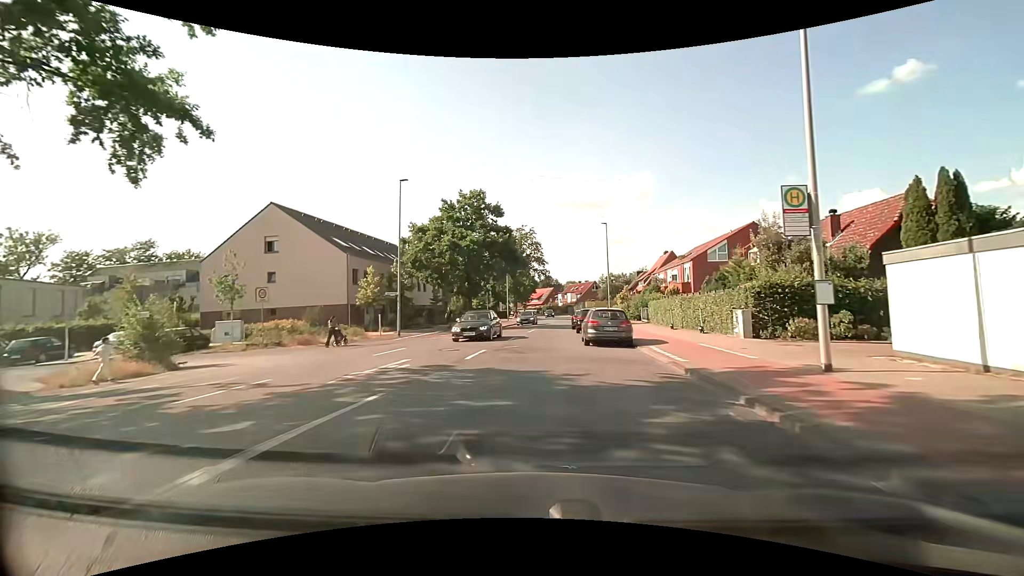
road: tertiary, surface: asphalt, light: Day
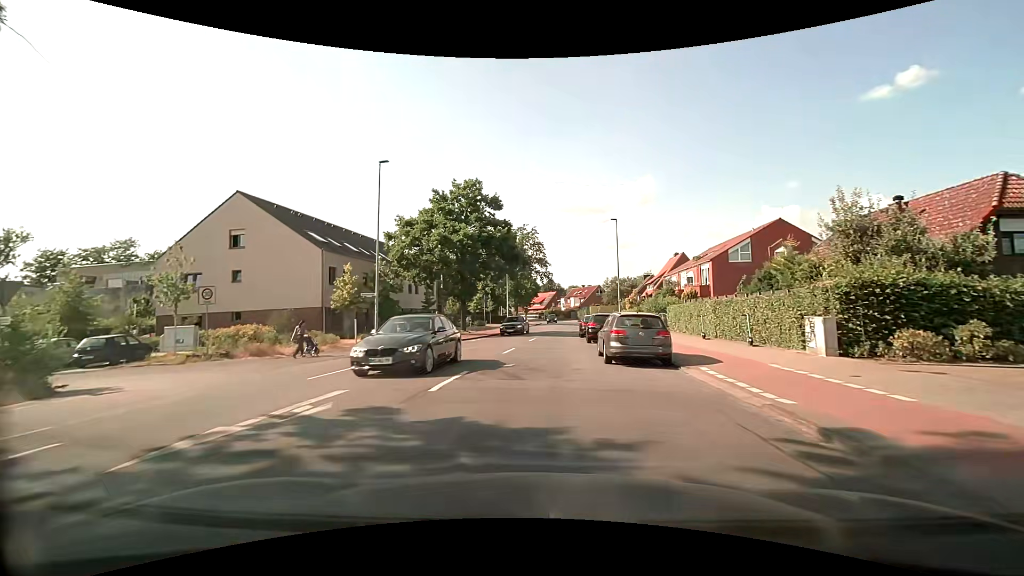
(-0.1, +5.1) m; -1°
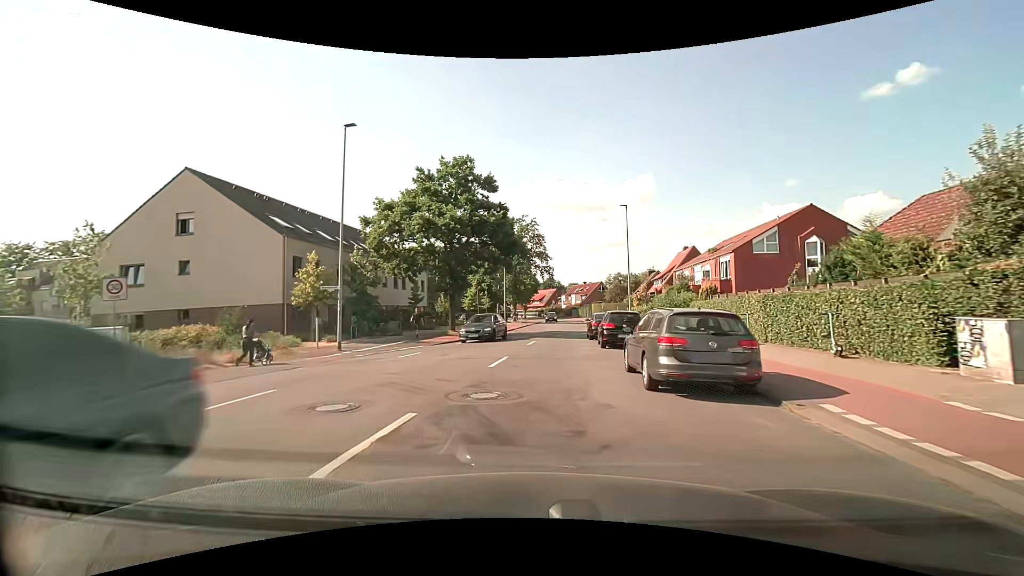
(0.0, +5.3) m; 0°
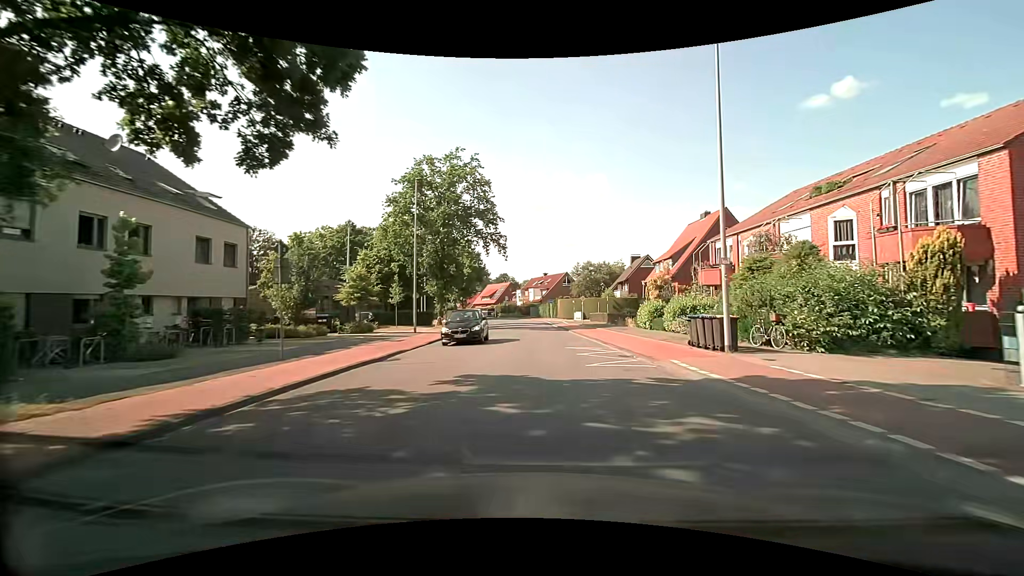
(+1.2, +28.4) m; +6°
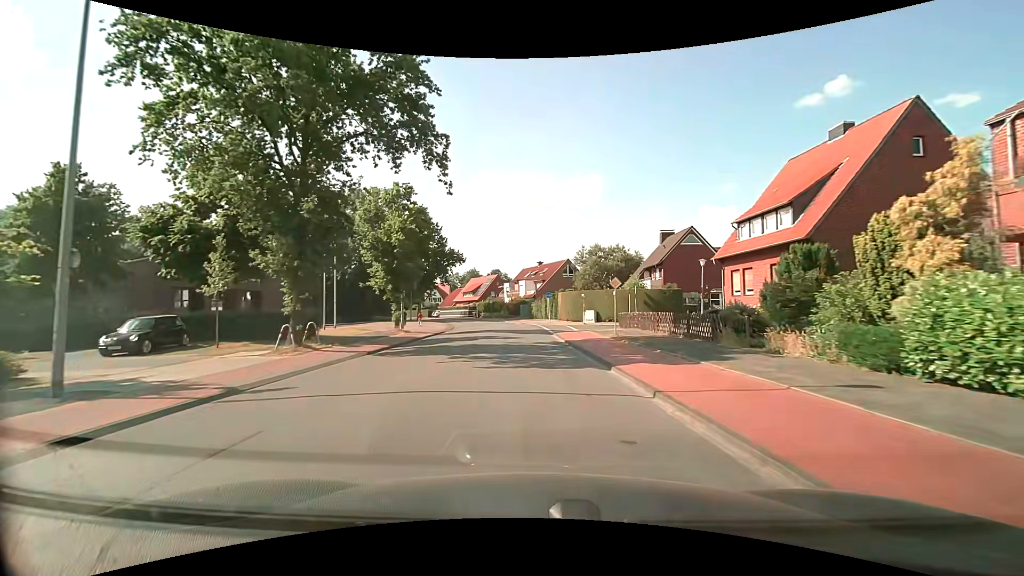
(+0.5, +24.3) m; 0°
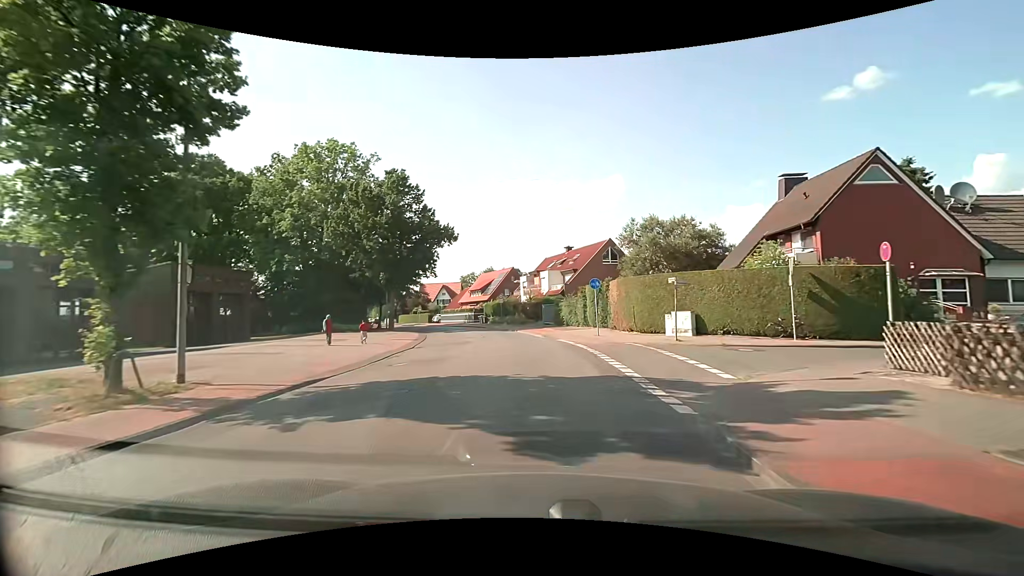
(-0.5, +23.6) m; -3°
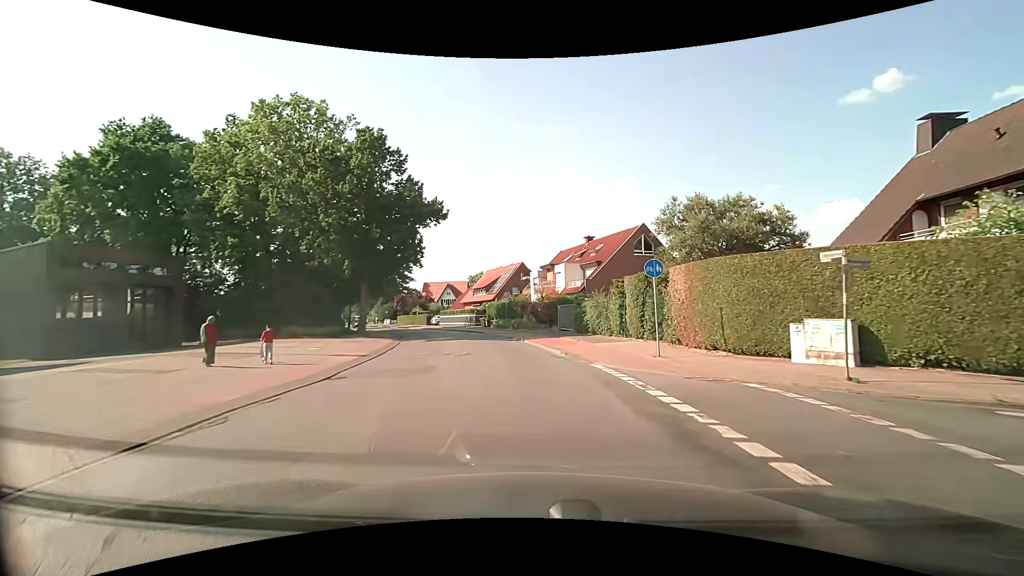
(-0.1, +11.0) m; -1°
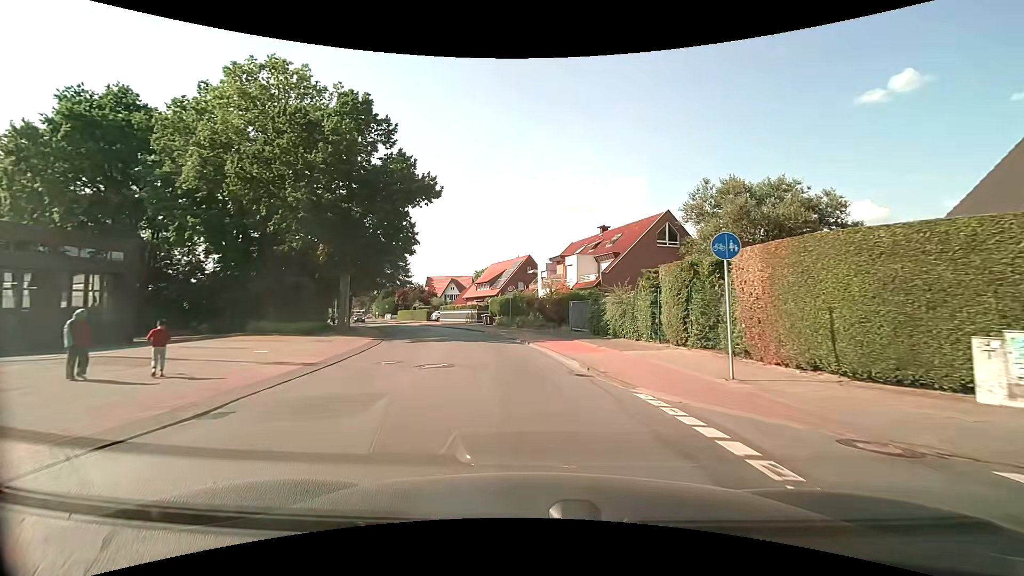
(-0.1, +5.3) m; -1°
(0, +10) (-1, +20) (-3, +30) (-5, +39) (-9, +49) (-12, +58) (-17, +67) (-21, +76) (-25, +85) (-29, +94) m
